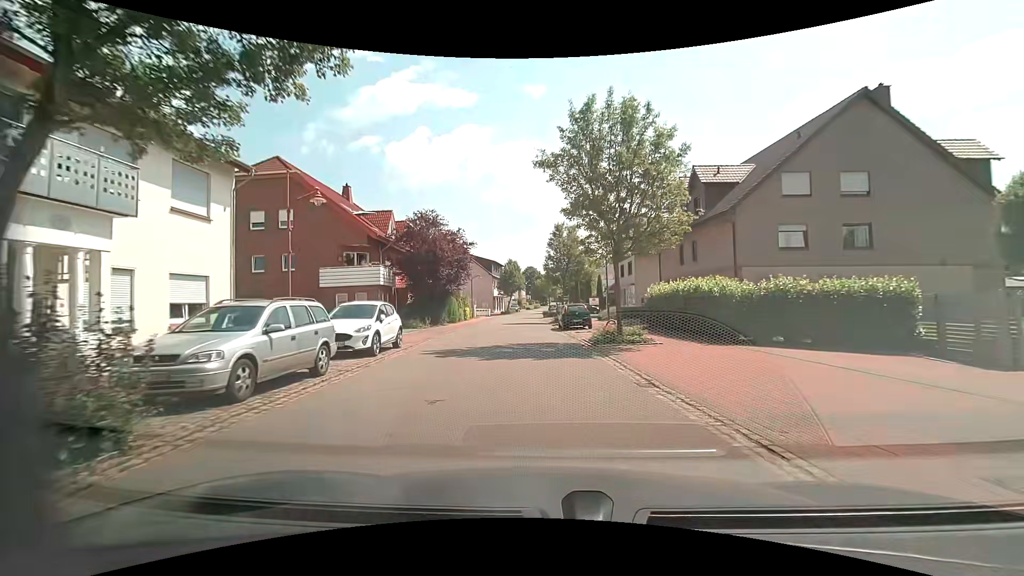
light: Day
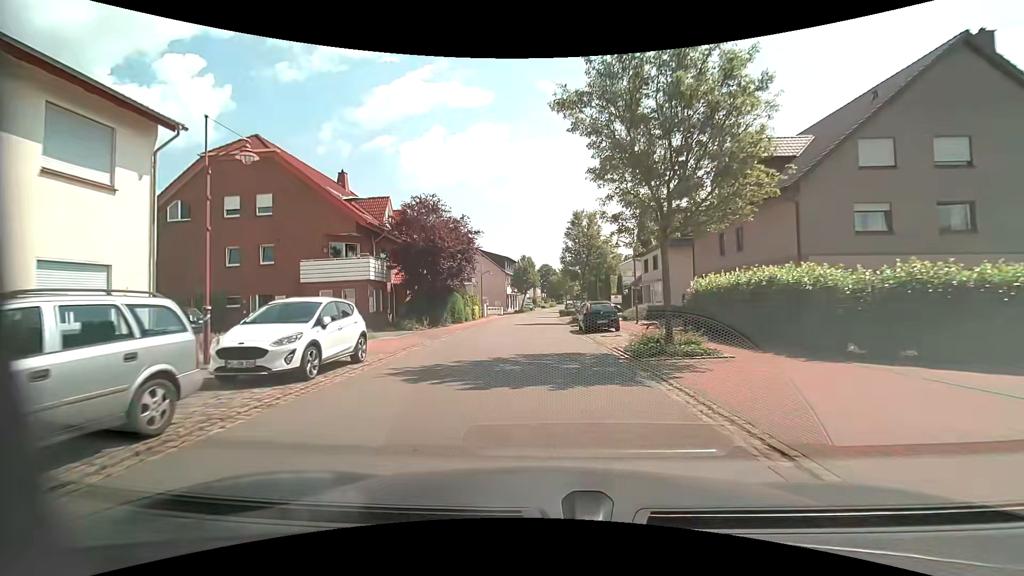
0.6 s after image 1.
(0.0, +4.7) m; -2°
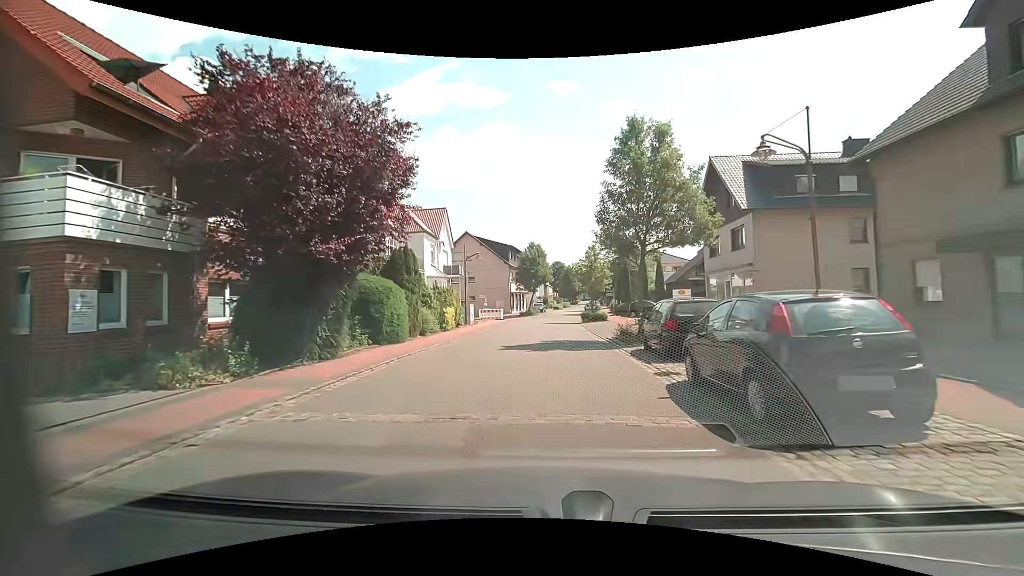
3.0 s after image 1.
(-0.2, +18.0) m; 0°
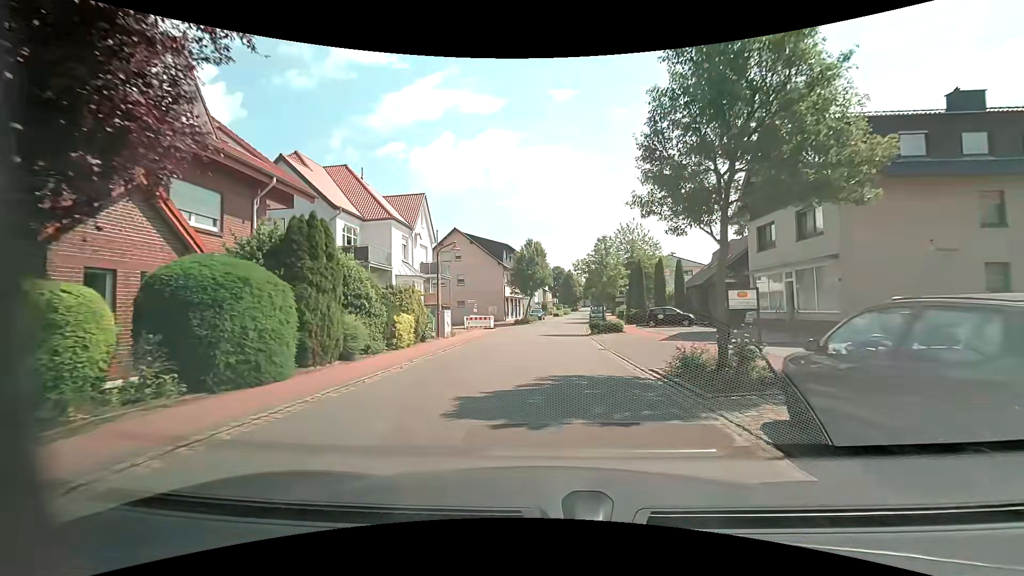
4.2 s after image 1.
(-0.1, +8.6) m; 0°
